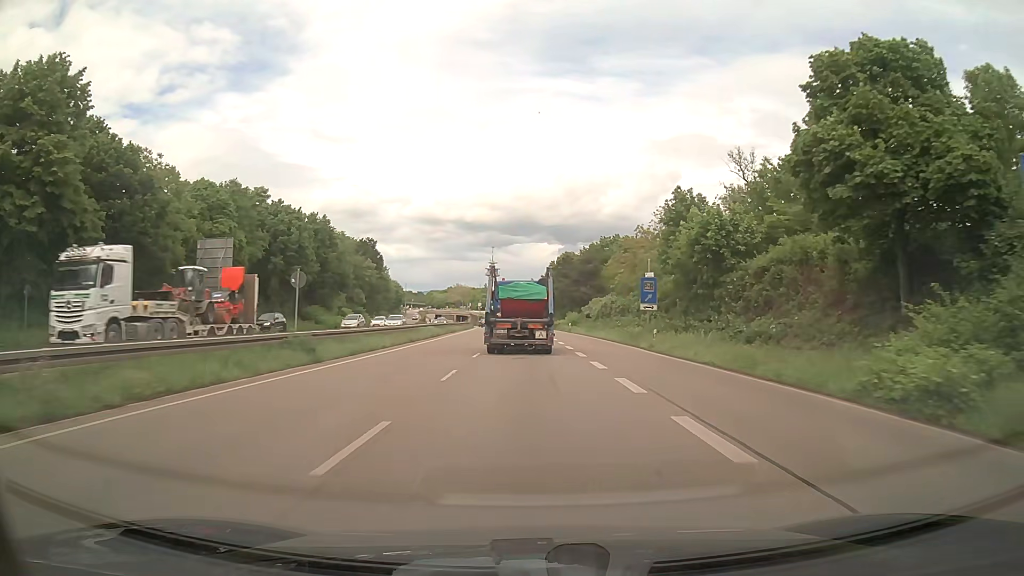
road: trunk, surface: asphalt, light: Day
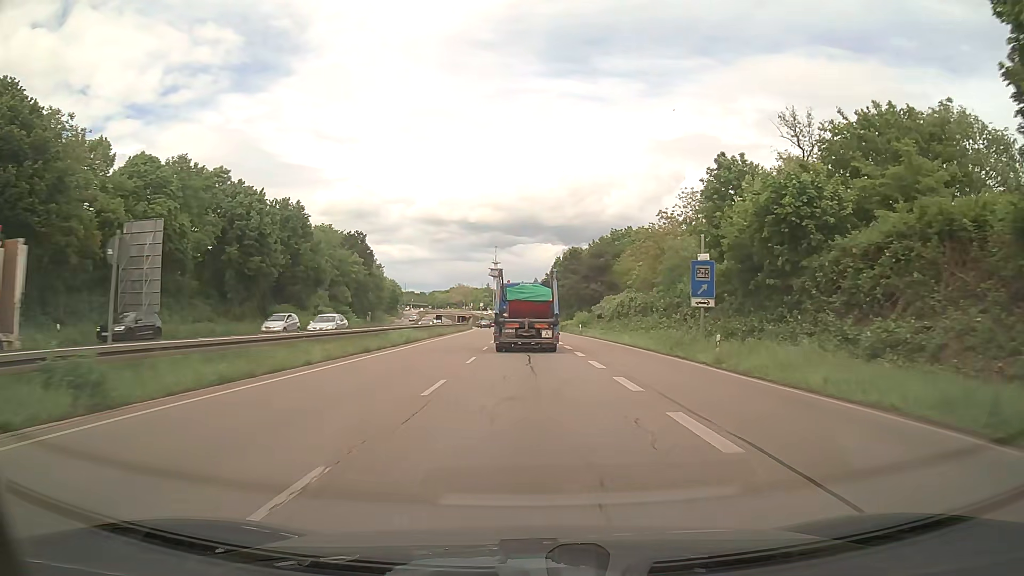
(0.0, +11.7) m; 0°
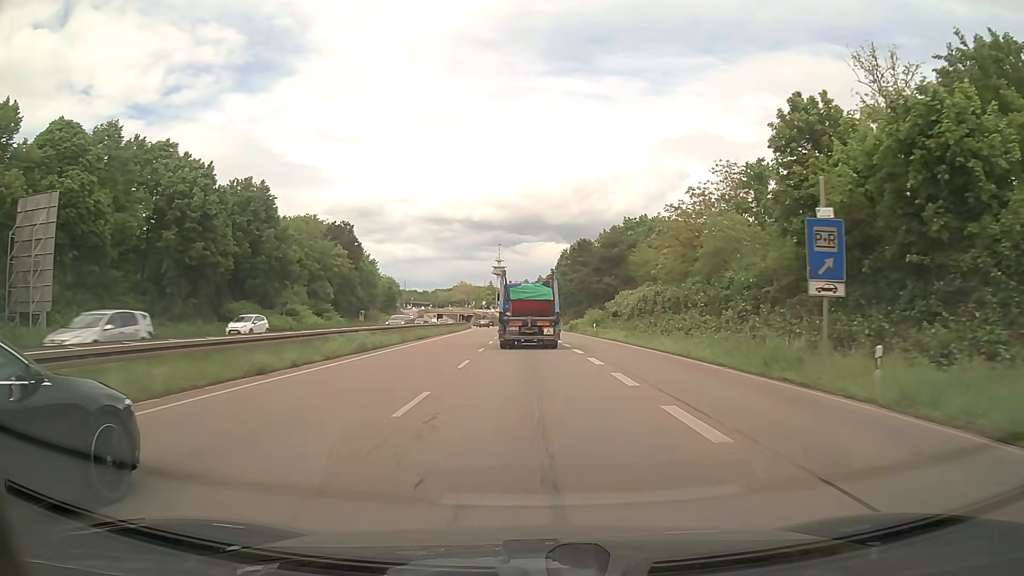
(0.0, +11.7) m; 0°
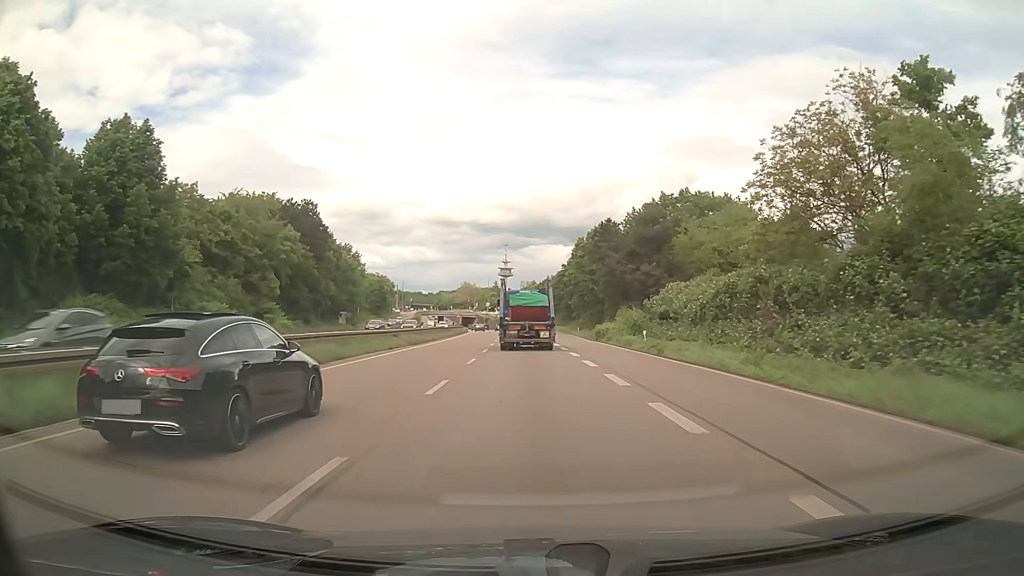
(-0.1, +23.6) m; -1°
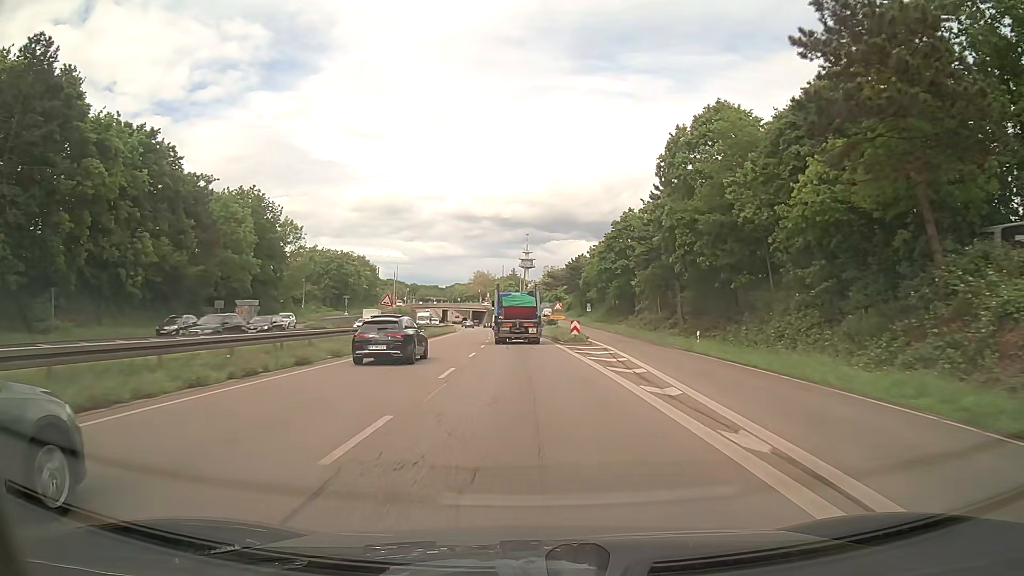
(-0.9, +60.3) m; -2°
(0, +10) (0, +20) (0, +30) (-1, +40) (-1, +50) (-1, +60) (-2, +70) (-3, +80) (-3, +90) (-4, +100) m
